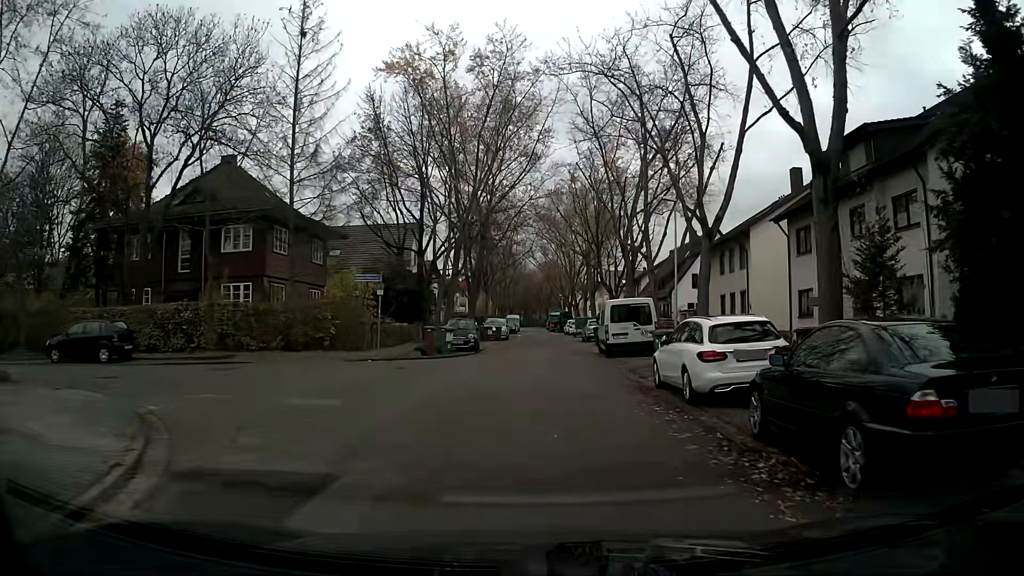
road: residential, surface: asphalt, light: Day
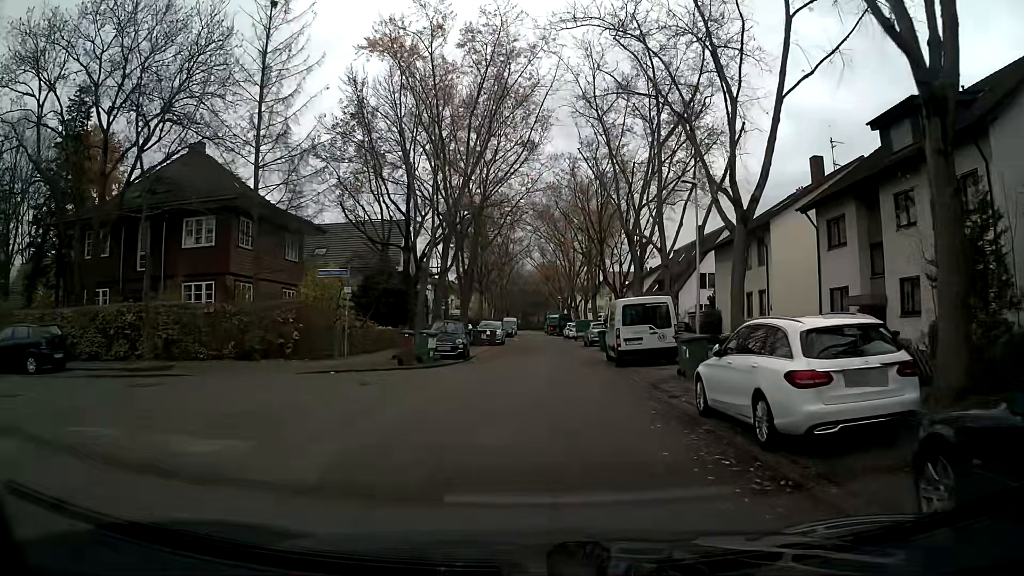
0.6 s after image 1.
(0.0, +4.0) m; +1°
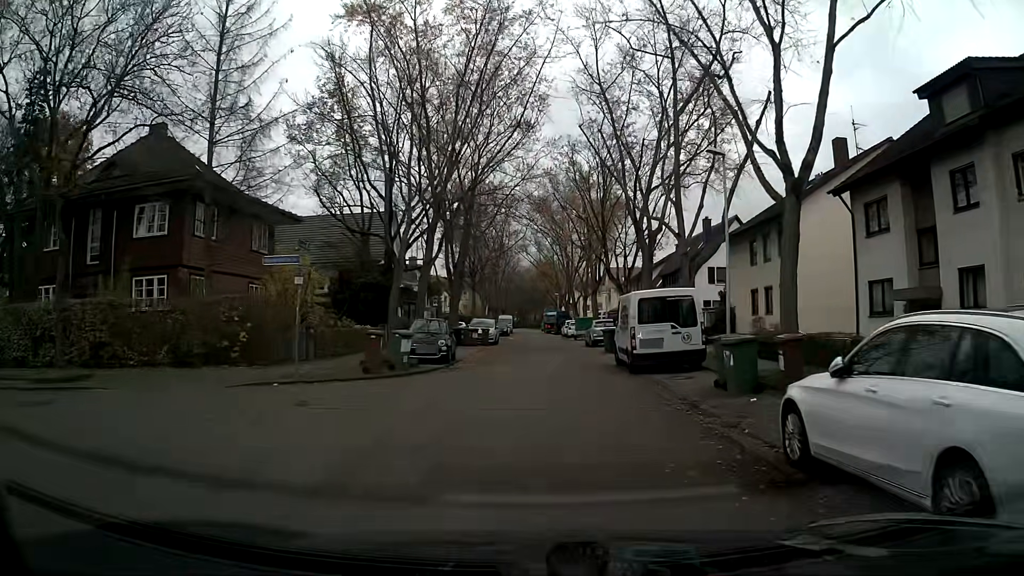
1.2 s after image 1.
(0.0, +3.9) m; -1°
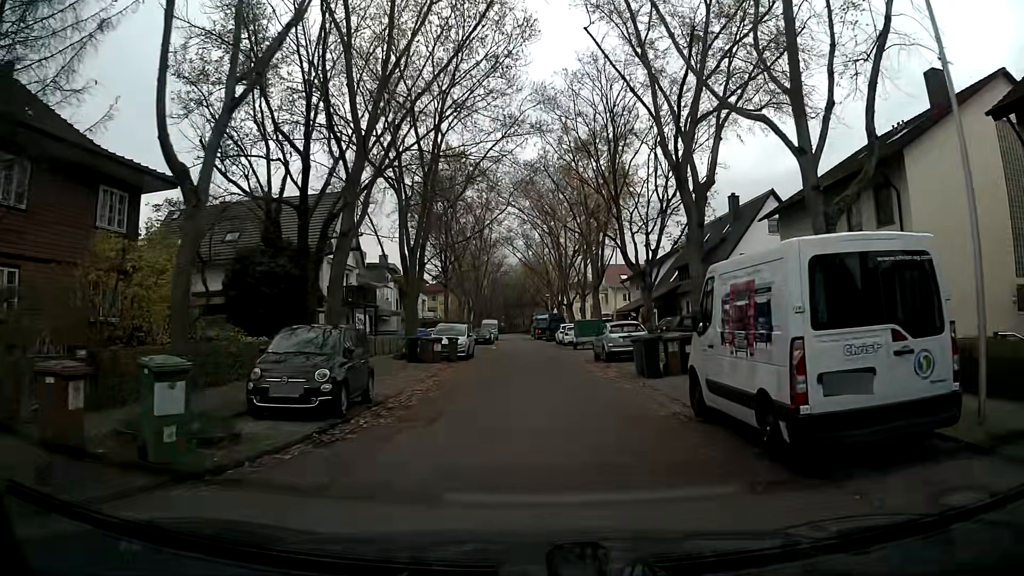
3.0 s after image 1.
(0.0, +11.8) m; +1°
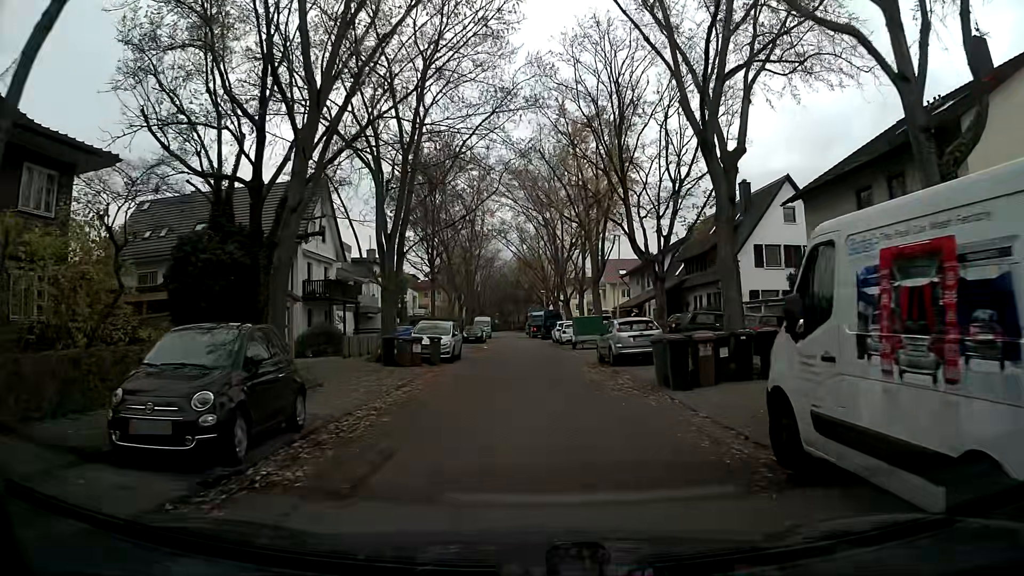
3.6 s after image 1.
(0.0, +3.8) m; 0°
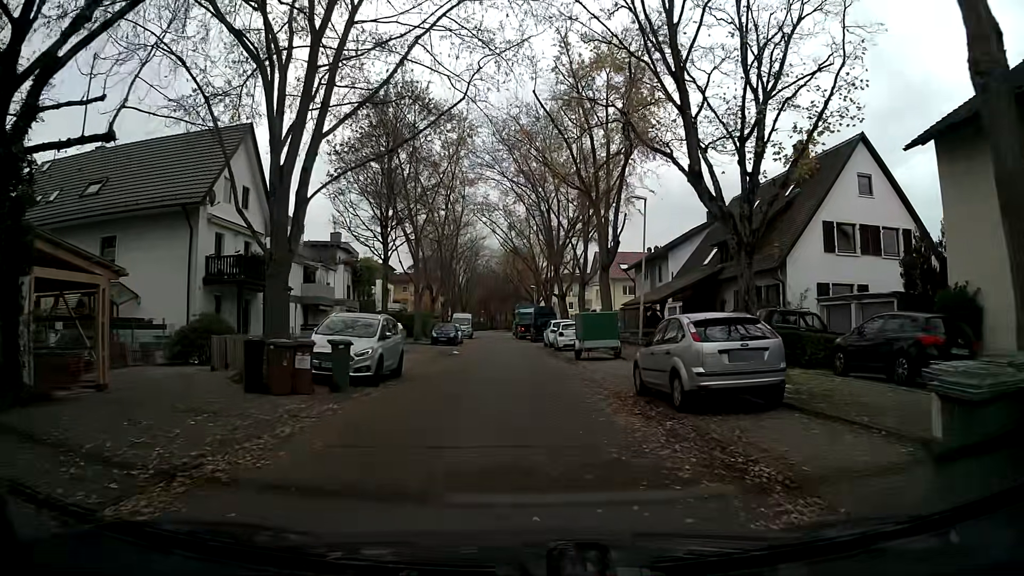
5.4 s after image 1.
(+0.1, +11.3) m; 0°
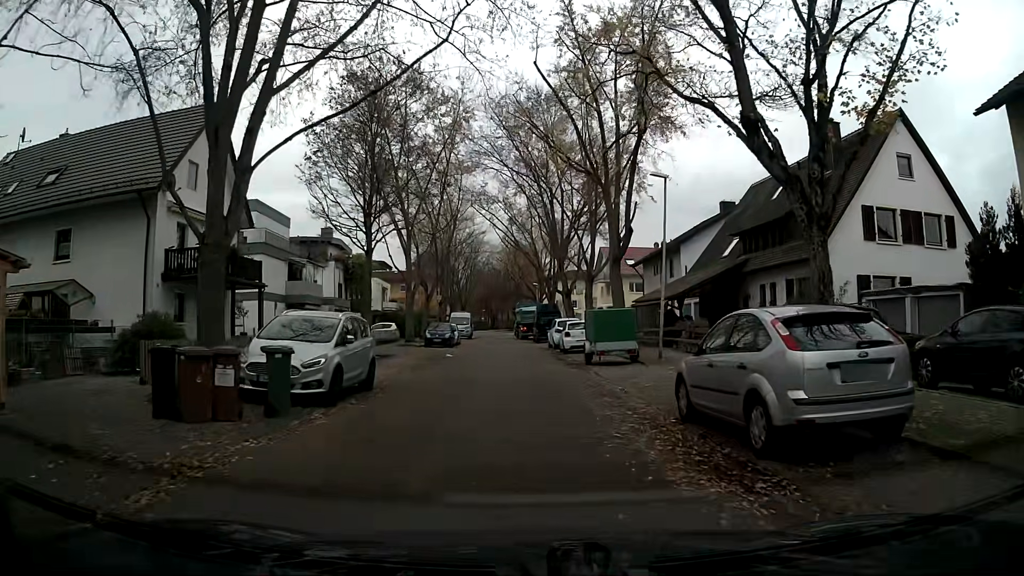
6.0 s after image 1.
(0.0, +3.7) m; +1°
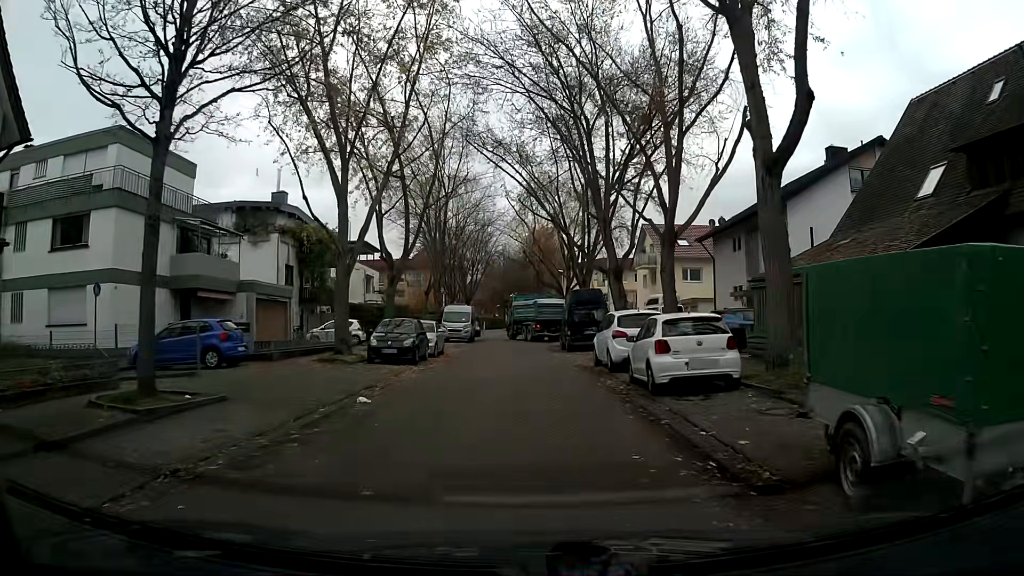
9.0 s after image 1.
(-0.1, +18.0) m; -2°
(0, +10) (0, +20) (-1, +30) (-1, +40) (-1, +50) (-2, +60) (-2, +70) (-5, +79) (-15, +81) (-25, +80) m
